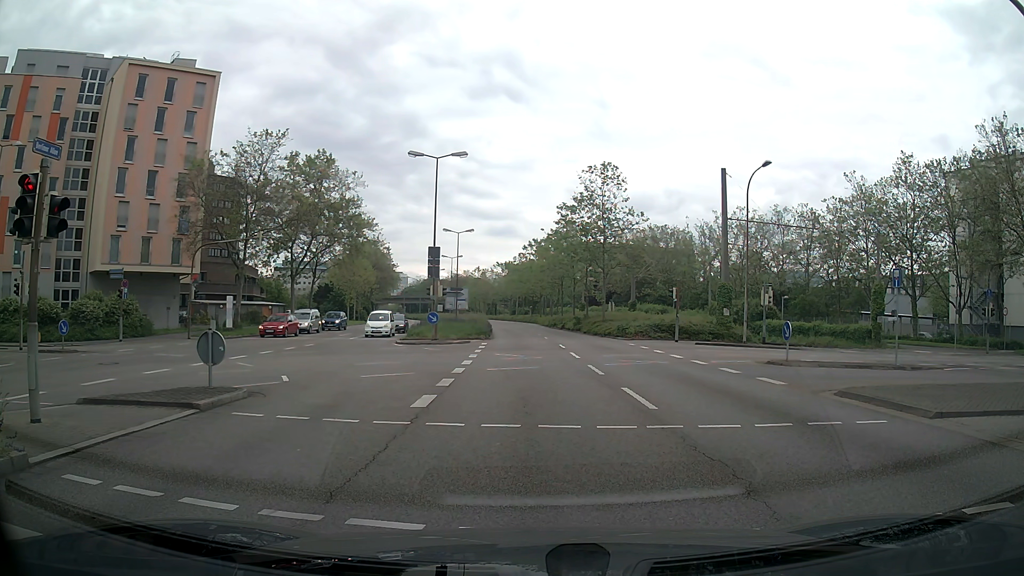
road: secondary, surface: asphalt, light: Day
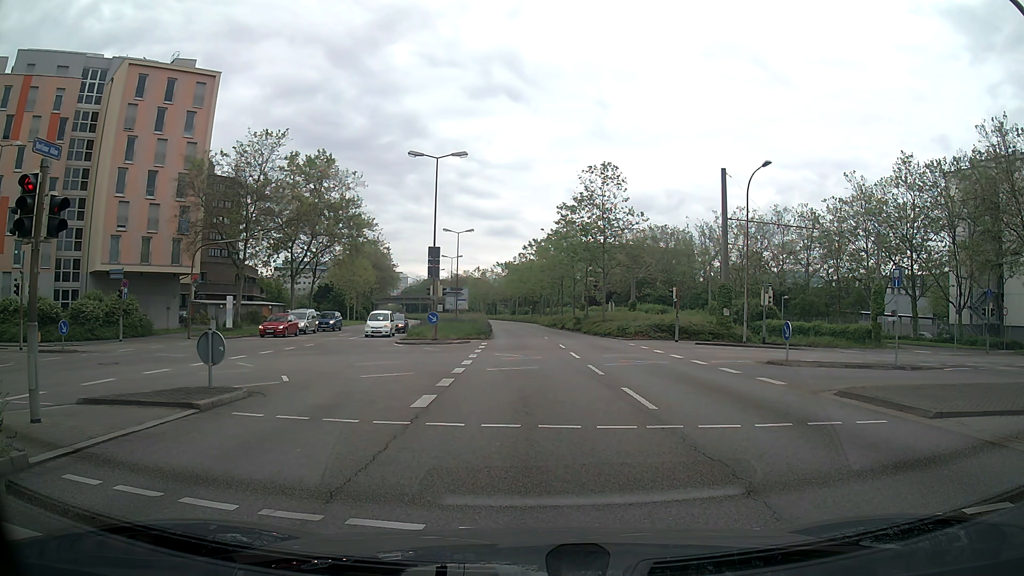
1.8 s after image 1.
(0.0, 0.0) m; 0°
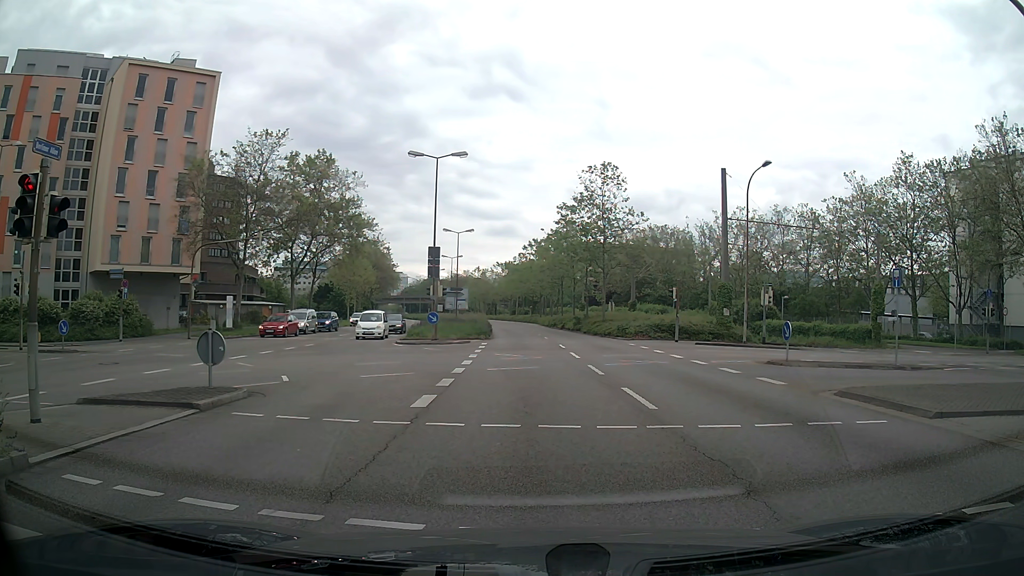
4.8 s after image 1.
(0.0, 0.0) m; 0°
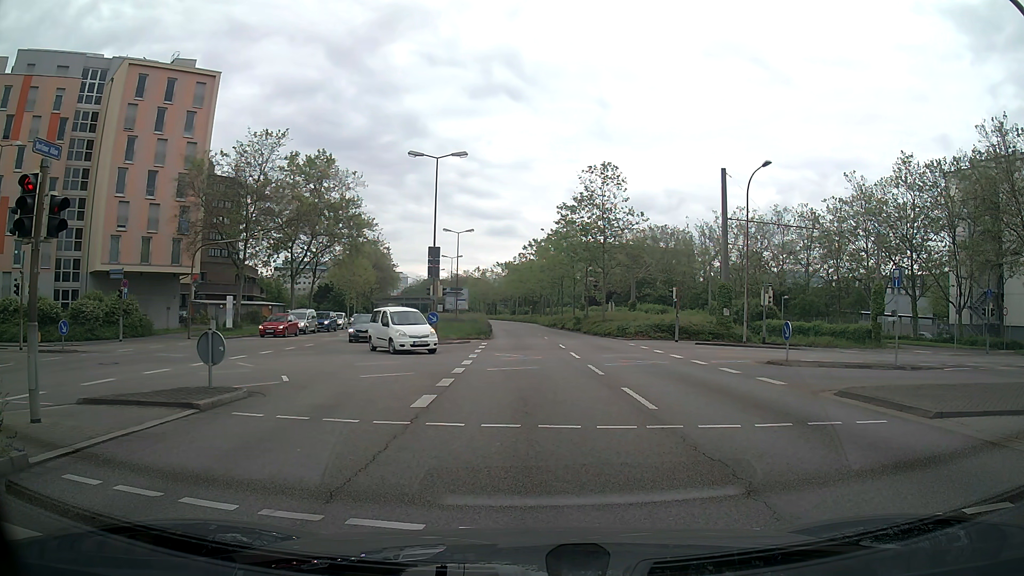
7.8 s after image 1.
(0.0, 0.0) m; 0°
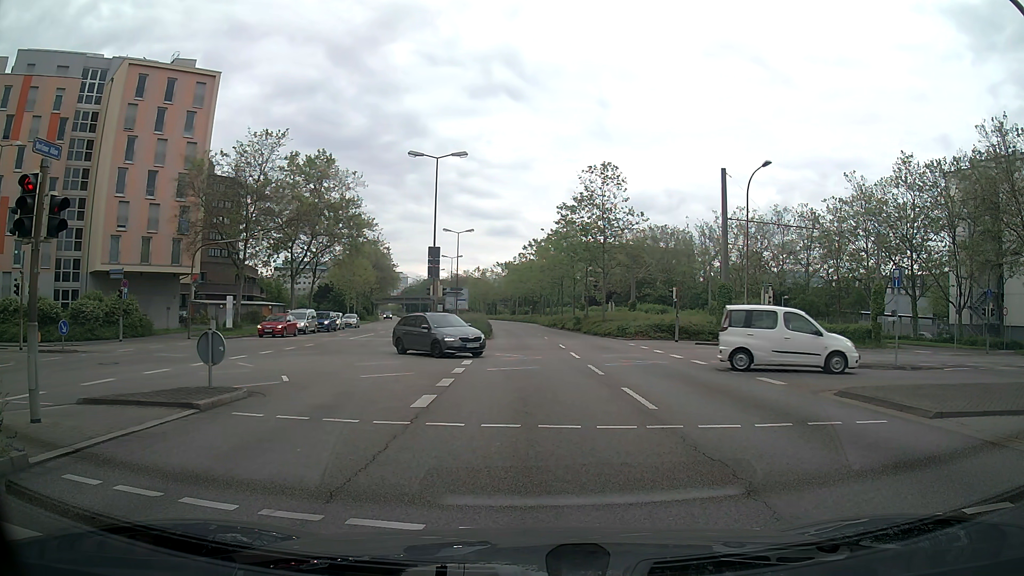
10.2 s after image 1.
(0.0, 0.0) m; 0°
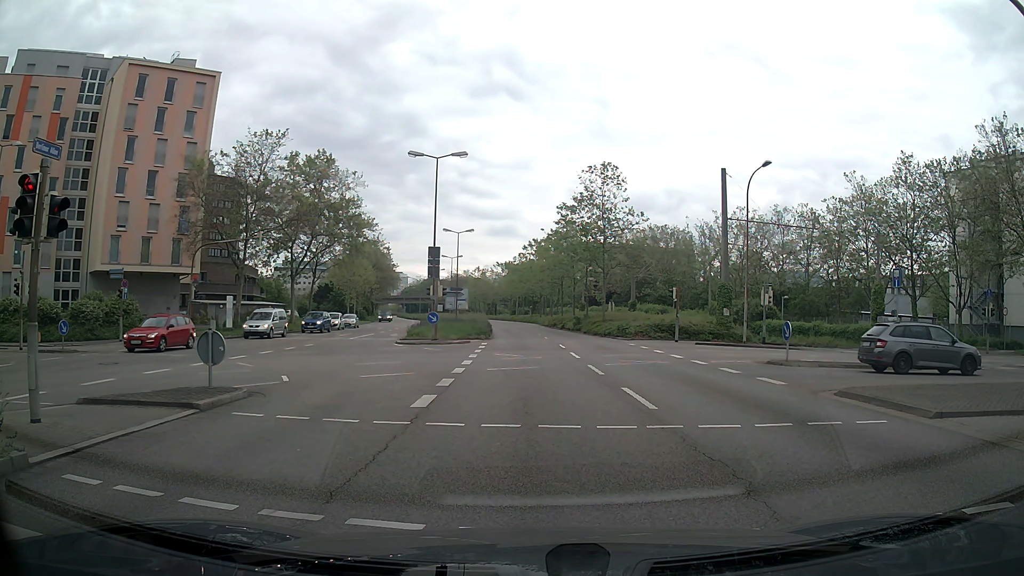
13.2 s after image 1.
(0.0, 0.0) m; 0°
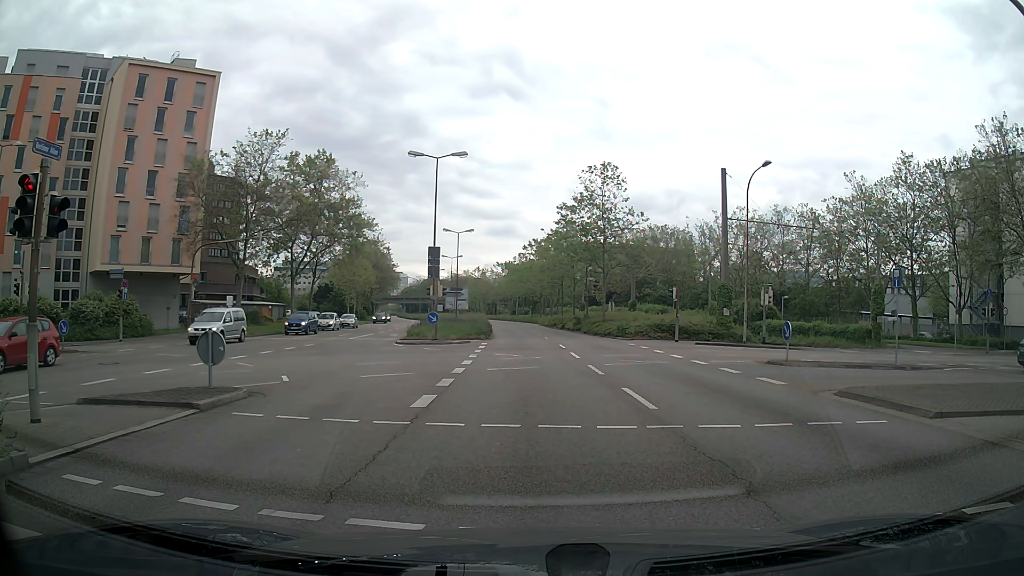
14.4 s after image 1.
(0.0, 0.0) m; 0°
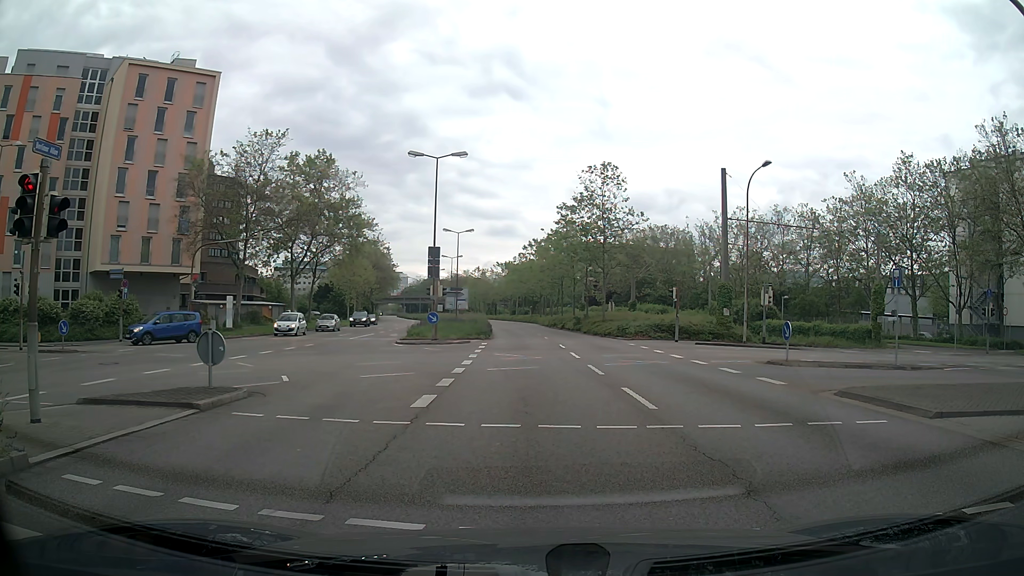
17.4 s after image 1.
(0.0, 0.0) m; 0°
(+1, +10) (+1, +20) (+2, +30) (+2, +40) (+2, +50) (+2, +60) (+1, +70) (+1, +80) (0, +90) (-1, +100) m
